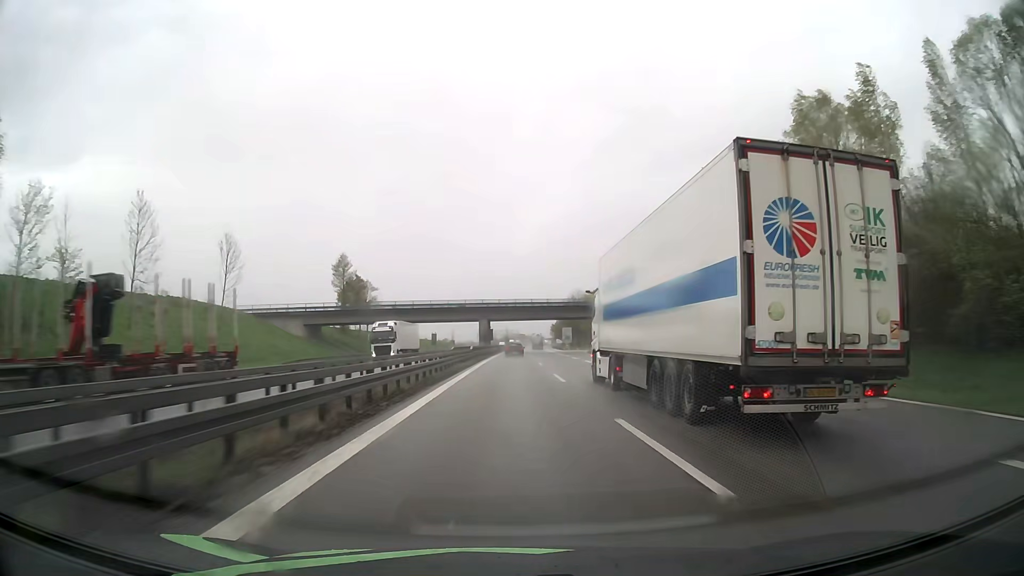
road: motorway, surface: asphalt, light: Day
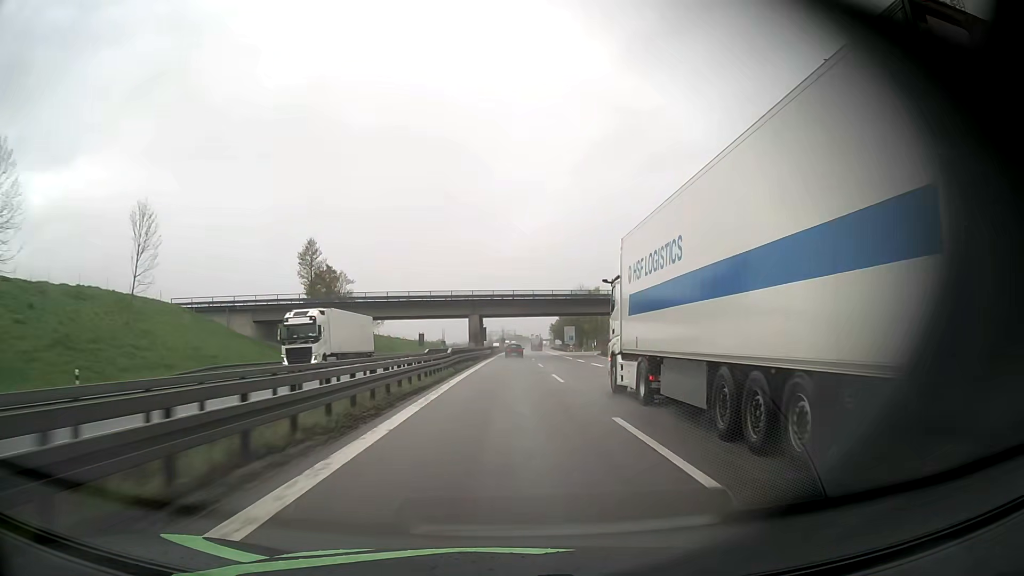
(+0.1, +17.6) m; 0°
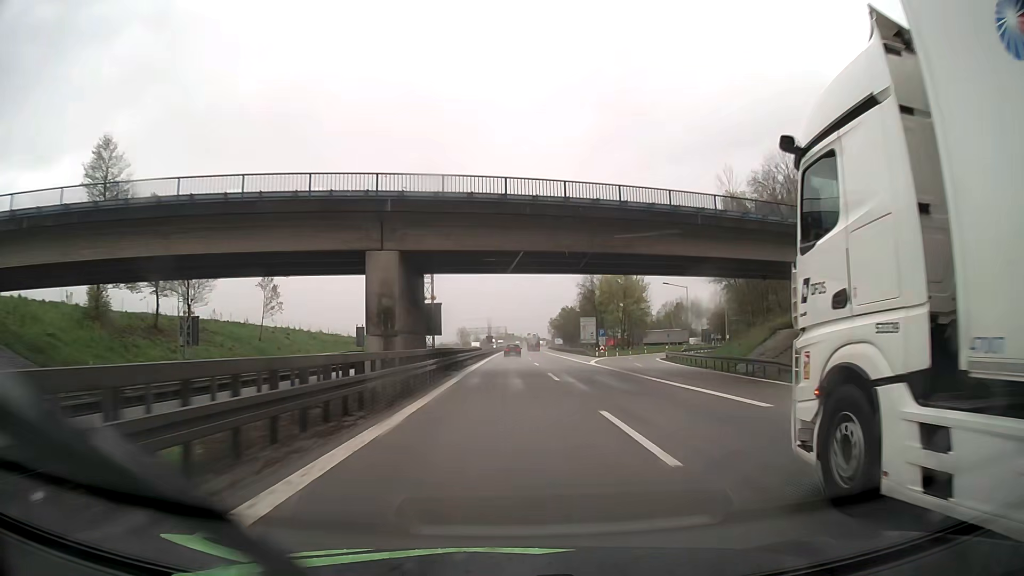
(+0.4, +53.3) m; +1°
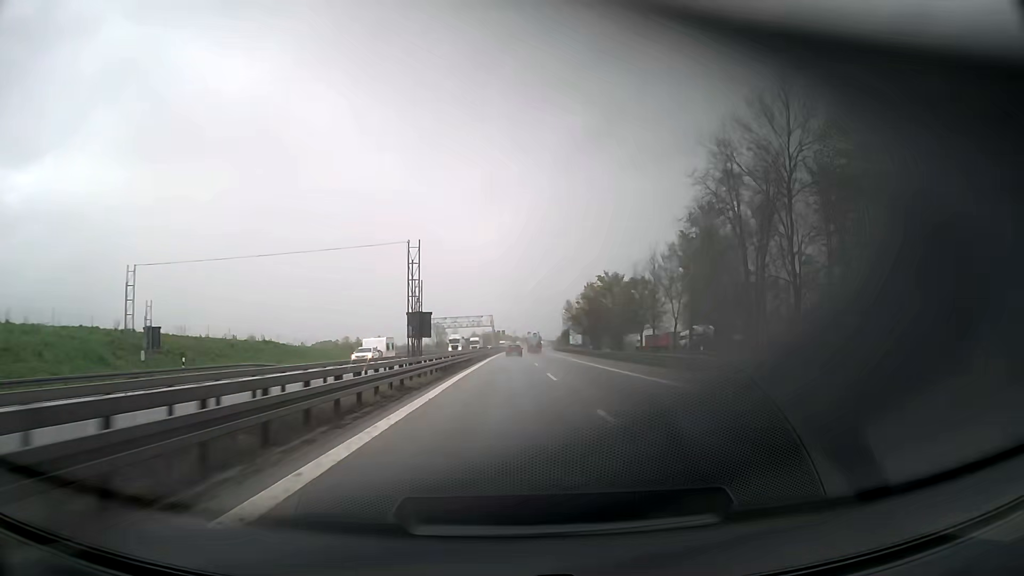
(+0.6, +90.3) m; +1°
